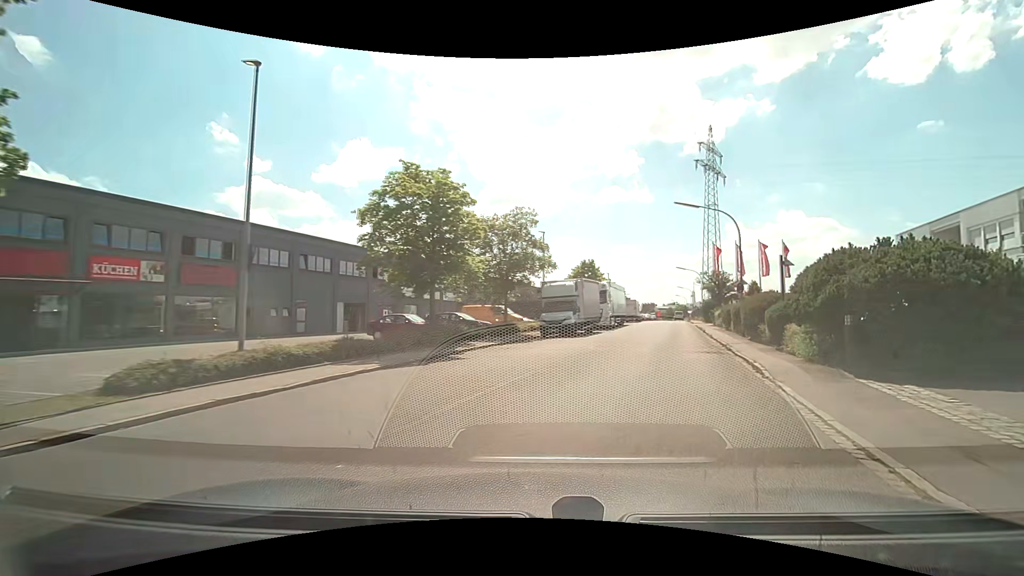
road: unclassified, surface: asphalt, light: Day
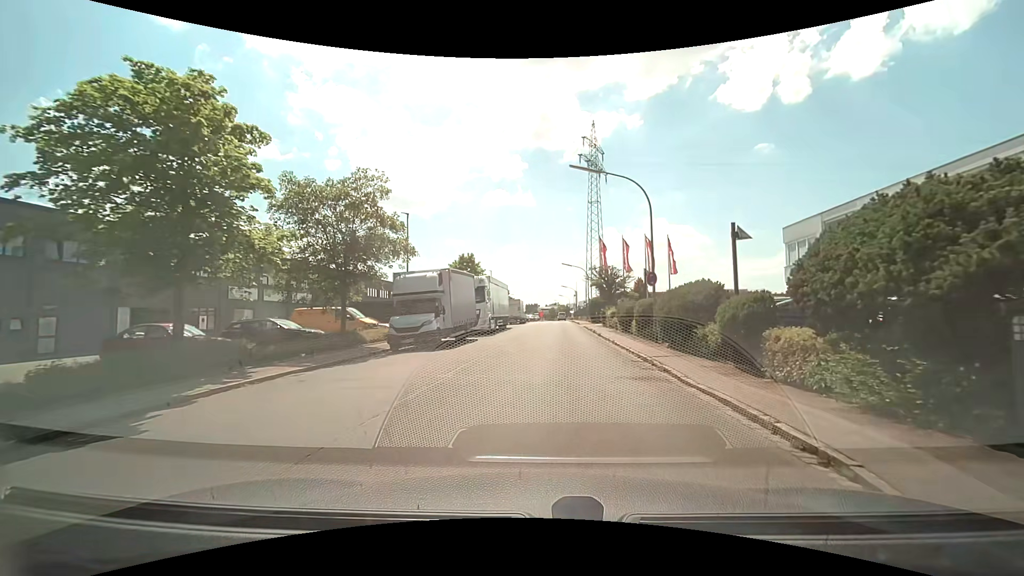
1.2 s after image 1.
(+1.3, +8.2) m; +14°
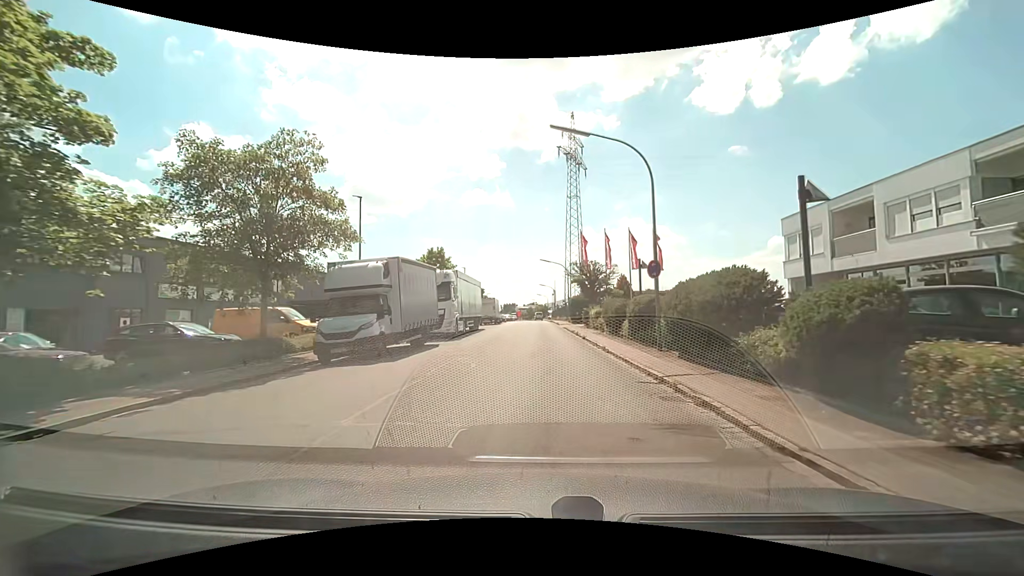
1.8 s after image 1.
(+0.1, +4.5) m; +3°
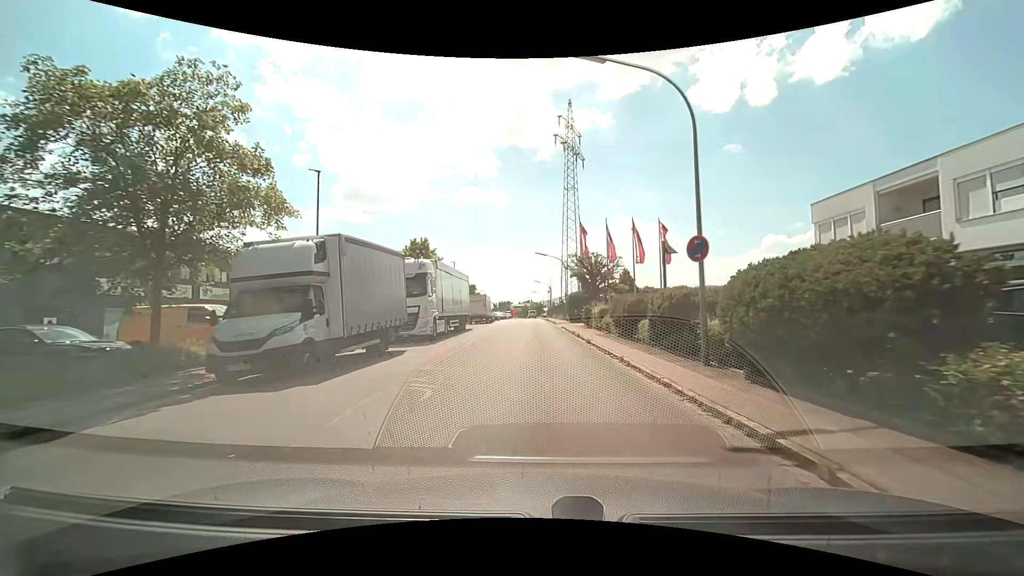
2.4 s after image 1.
(0.0, +4.8) m; 0°
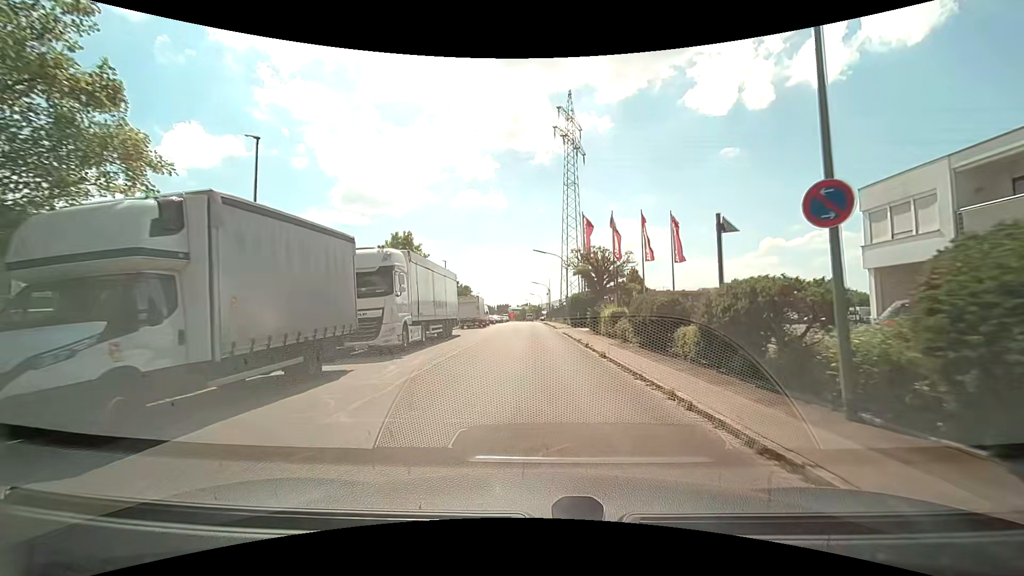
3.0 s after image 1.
(0.0, +5.1) m; 0°
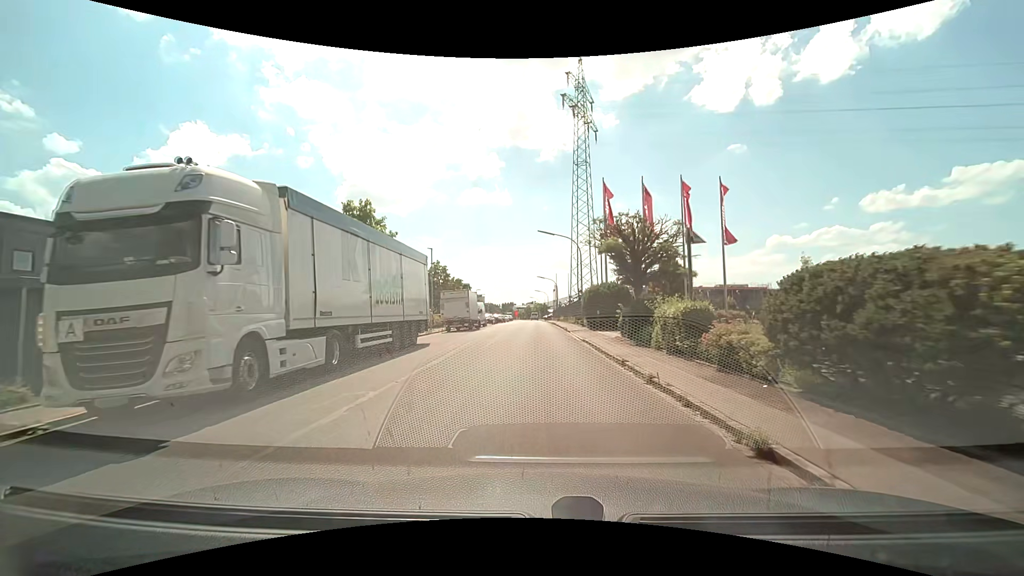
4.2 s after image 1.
(0.0, +10.5) m; -1°
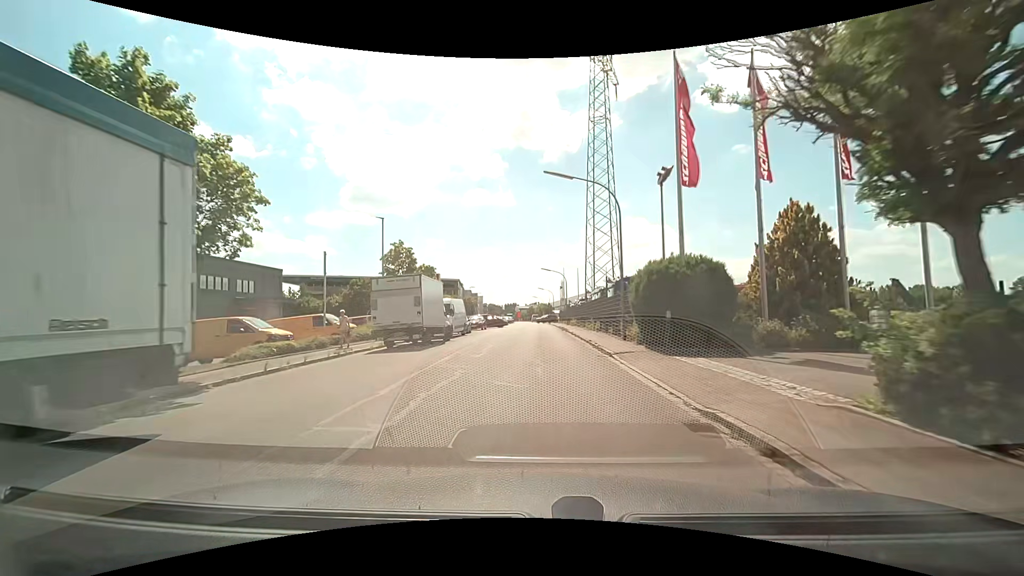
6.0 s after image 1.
(+0.1, +16.5) m; 0°
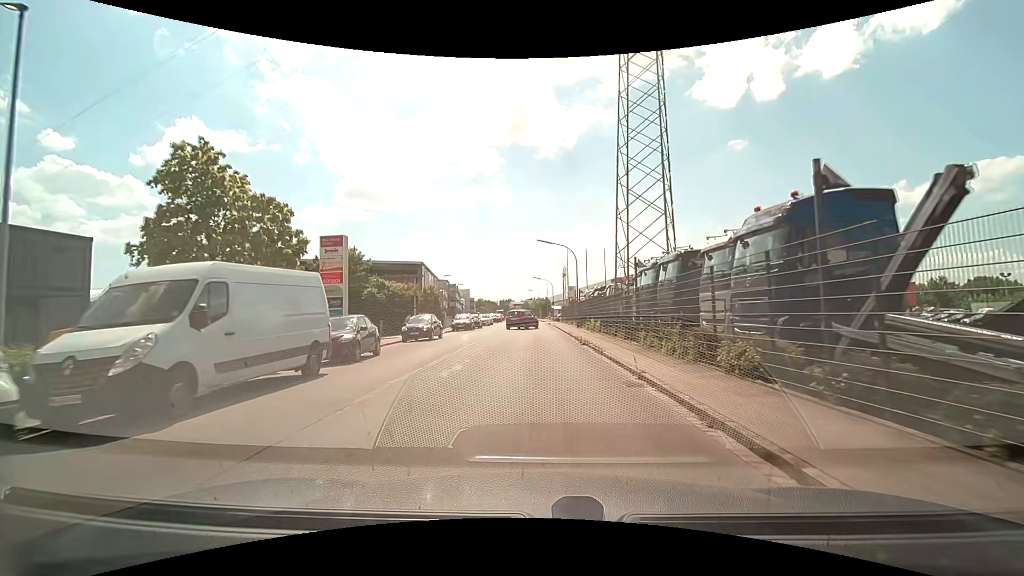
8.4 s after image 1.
(+0.2, +22.7) m; +1°
(0, +10) (0, +20) (0, +30) (0, +40) (0, +50) (0, +60) (-1, +70) (-1, +80) (-1, +90) (-2, +100) m
